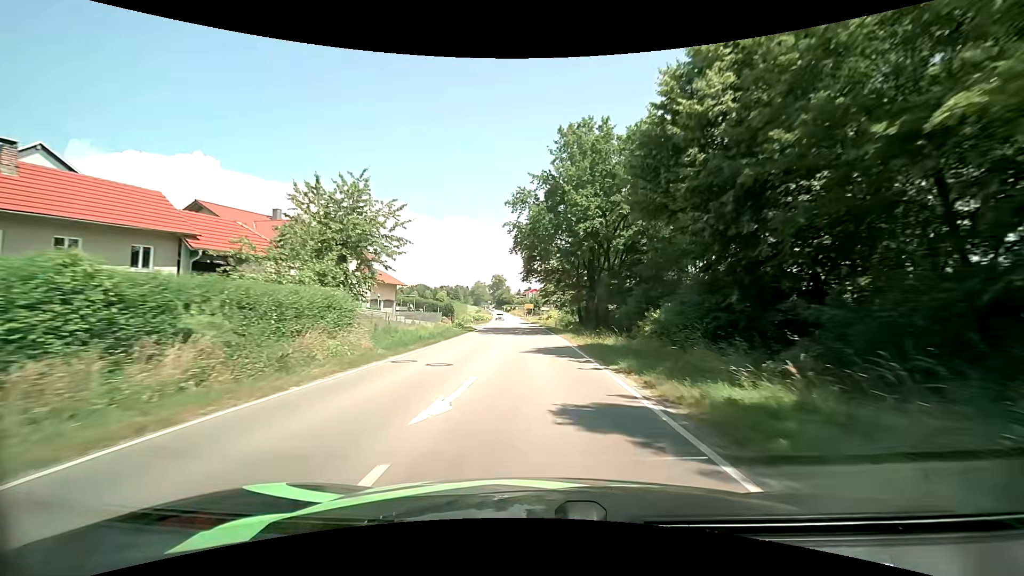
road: secondary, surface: asphalt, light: Day
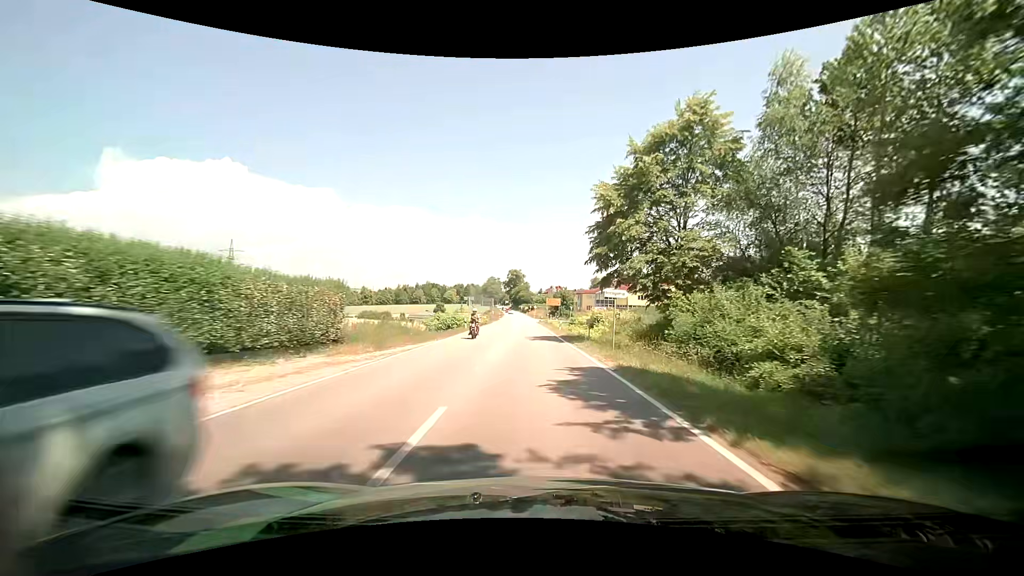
(-1.0, +49.5) m; -2°
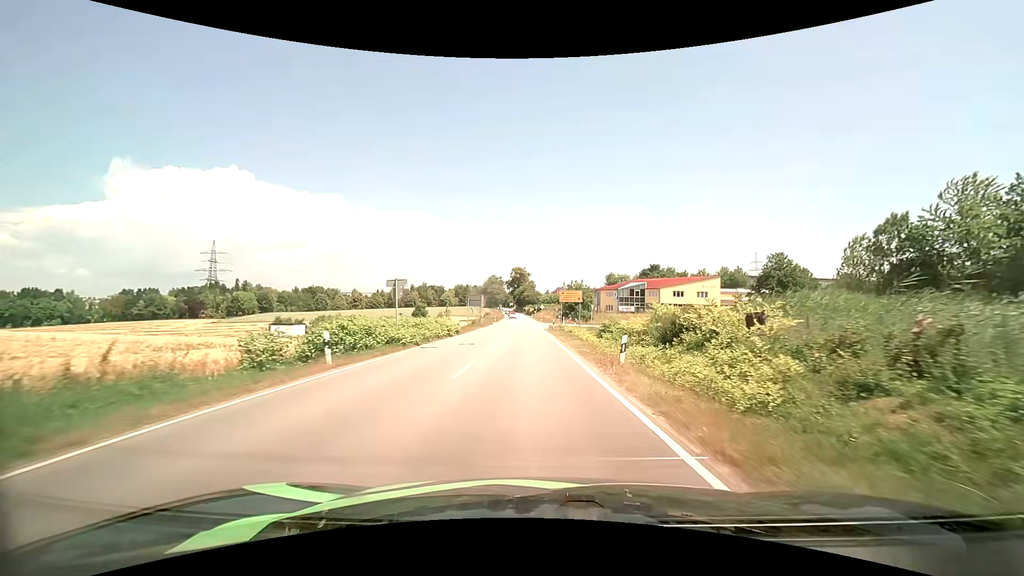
(-0.3, +28.7) m; -1°
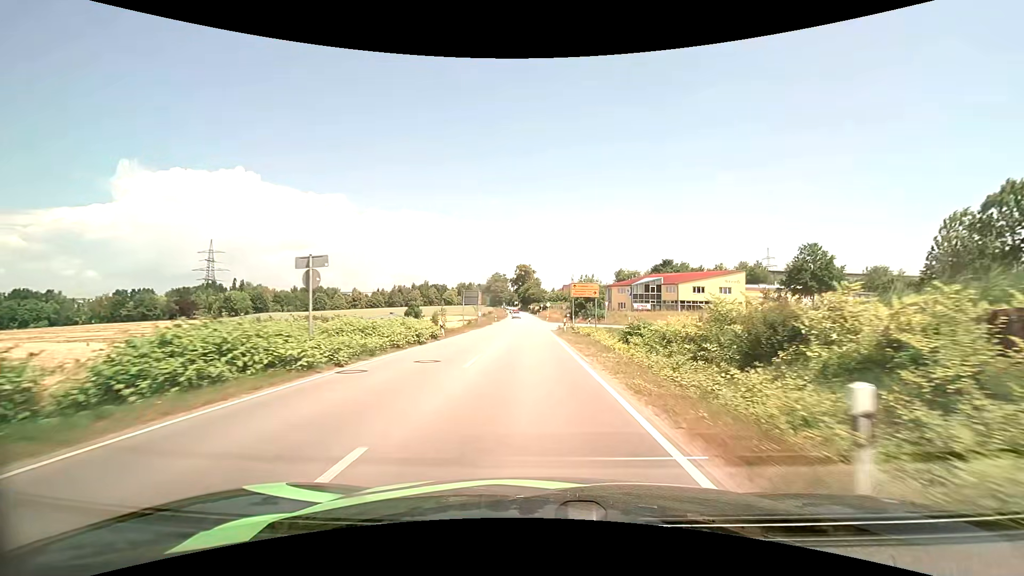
(0.0, +9.6) m; 0°
(0, +10) (0, +20) (0, +30) (-1, +40) (-1, +50) (-1, +60) (-1, +70) (-1, +80) (-1, +90) (-2, +100) m
